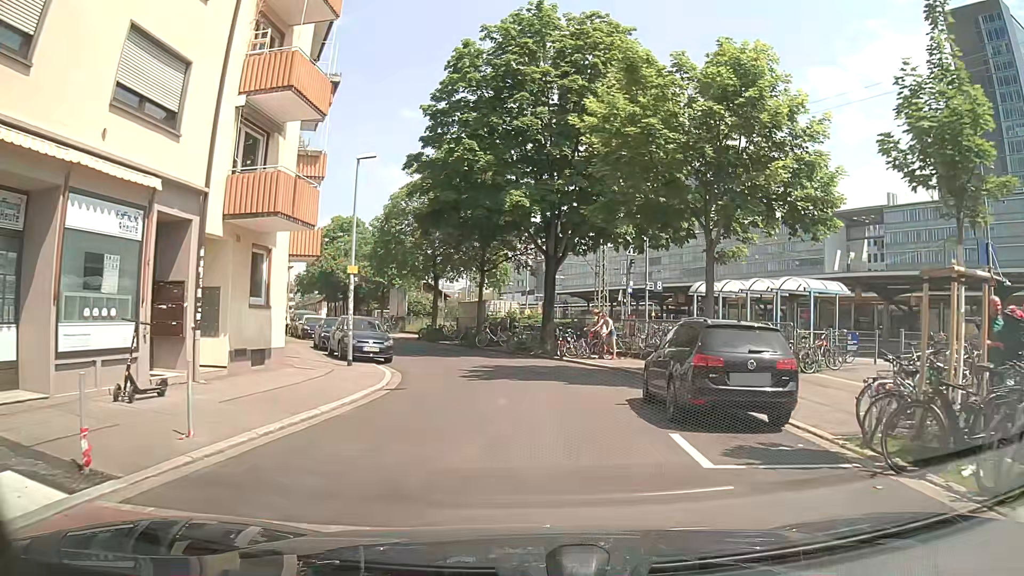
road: residential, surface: asphalt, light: Day
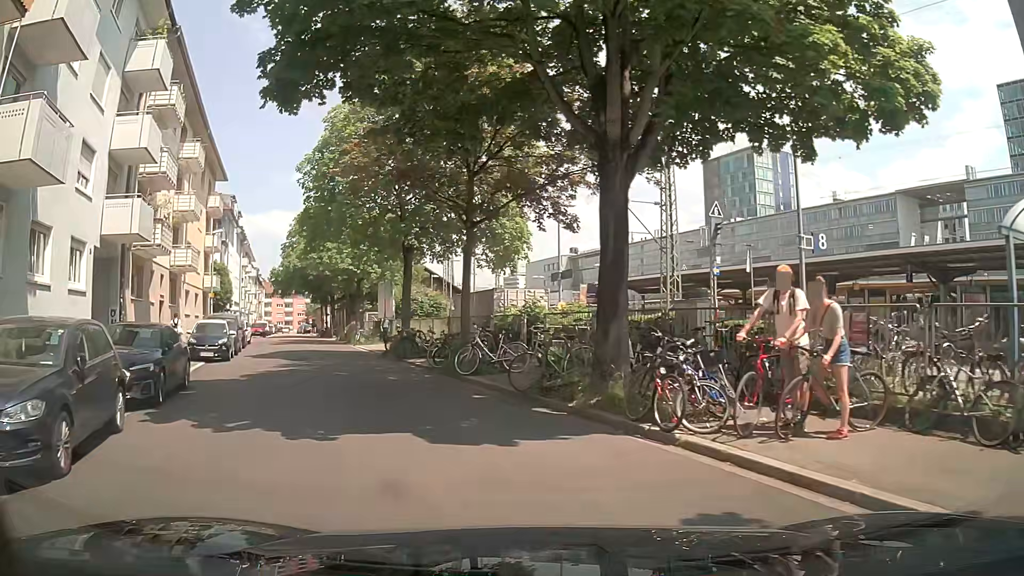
(+0.3, +17.2) m; -2°
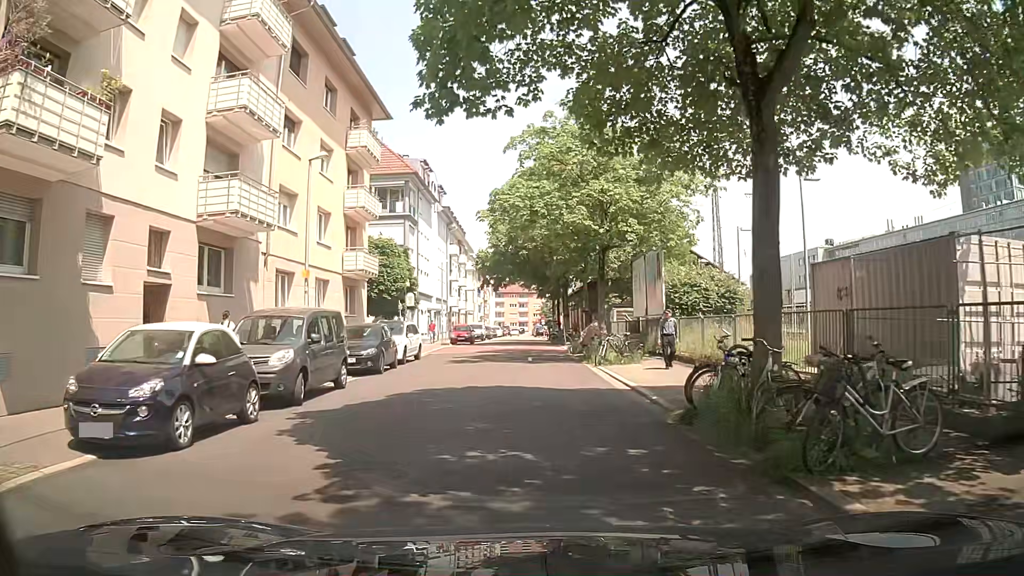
(-4.5, +17.5) m; -21°
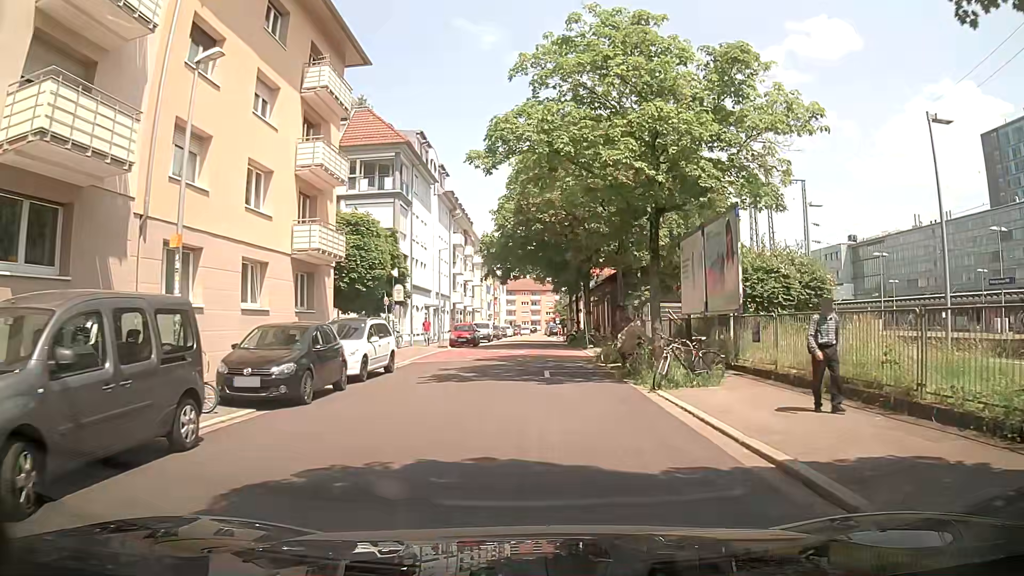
(-0.1, +7.9) m; -1°
(0, +10) (0, +20) (0, +30) (0, +40) (+1, +50) (+1, +60) (+1, +70) (+1, +80) (0, +90) (0, +100) m
